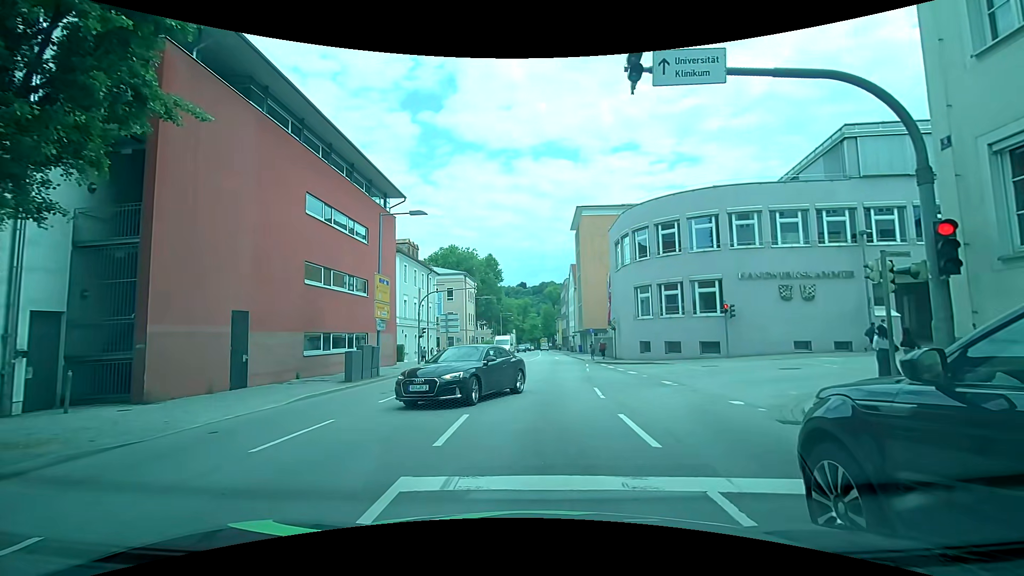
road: primary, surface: asphalt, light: Day
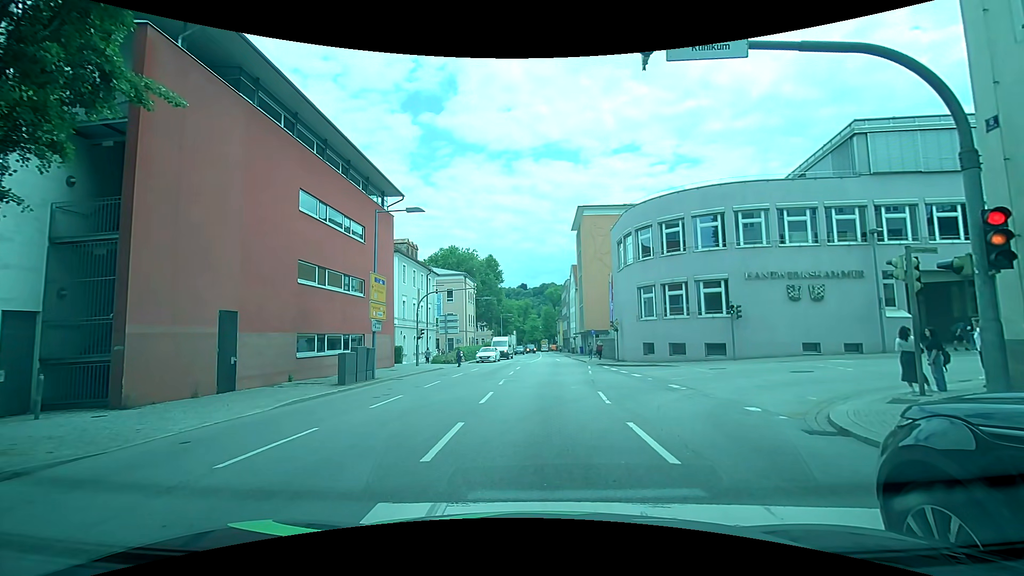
(0.0, +0.8) m; 0°
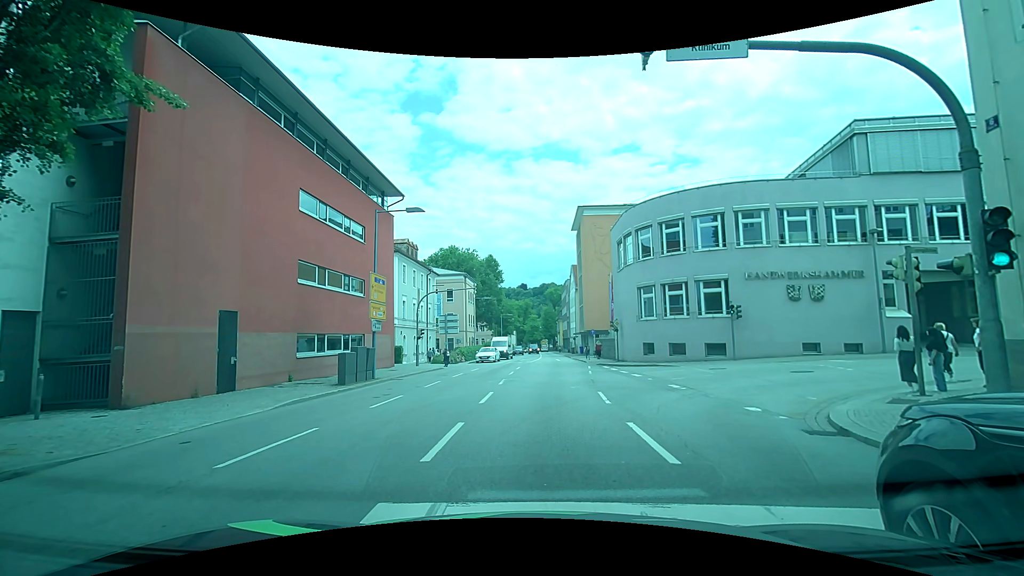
(0.0, 0.0) m; 0°
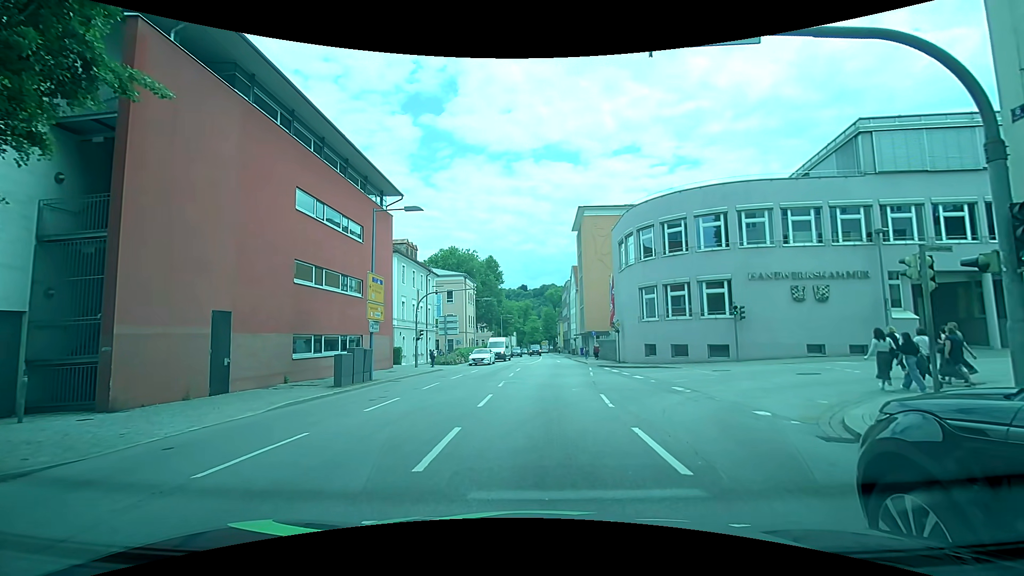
(0.0, +0.4) m; 0°
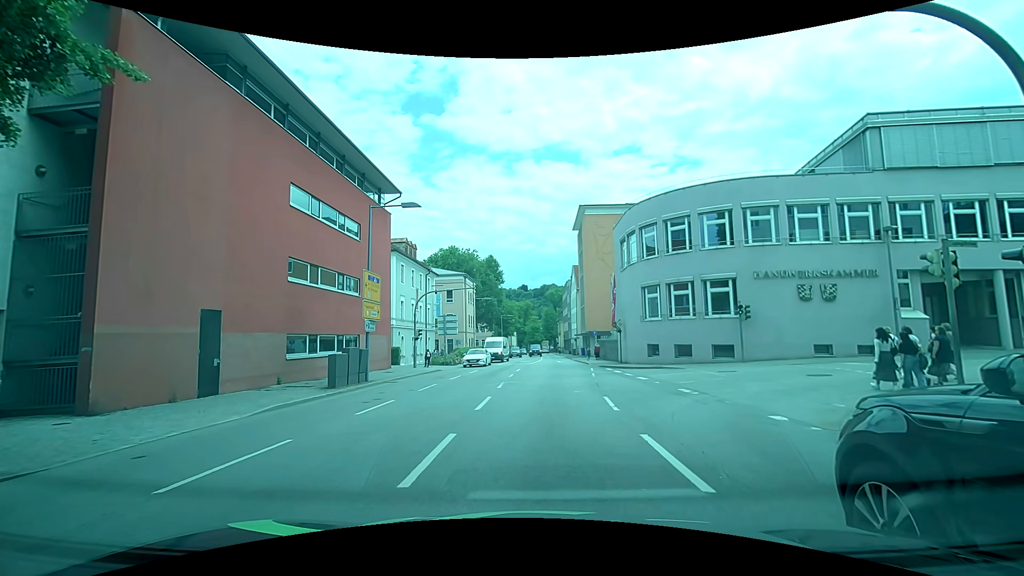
(0.0, +0.7) m; 0°
